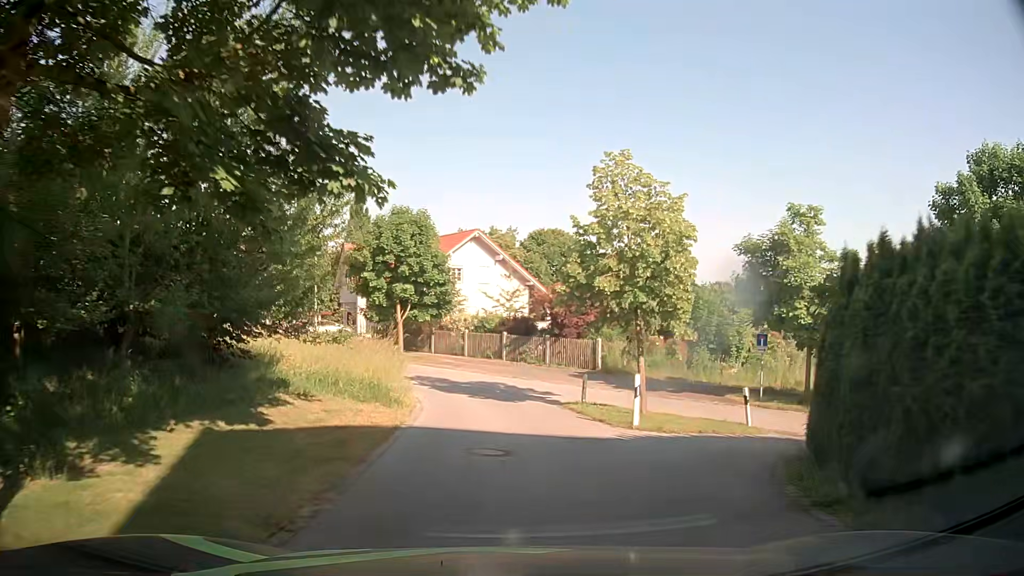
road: residential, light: Day
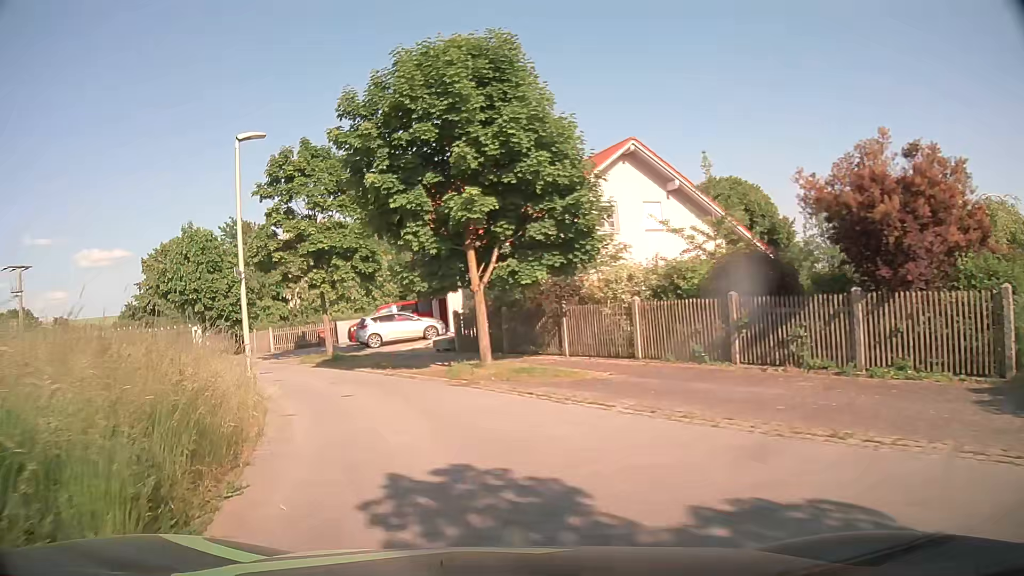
(-1.3, +20.2) m; -15°
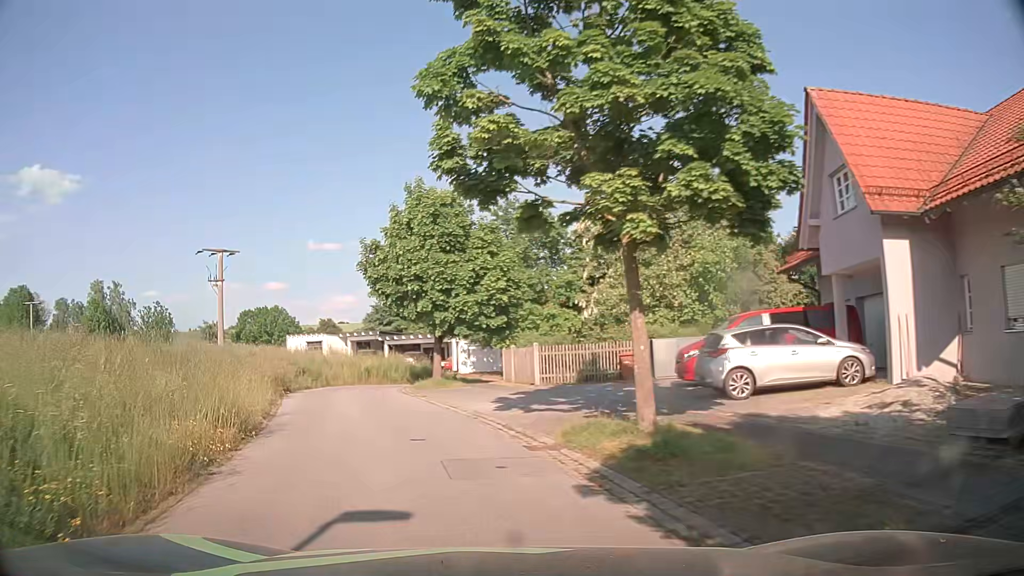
(-3.6, +16.3) m; -25°
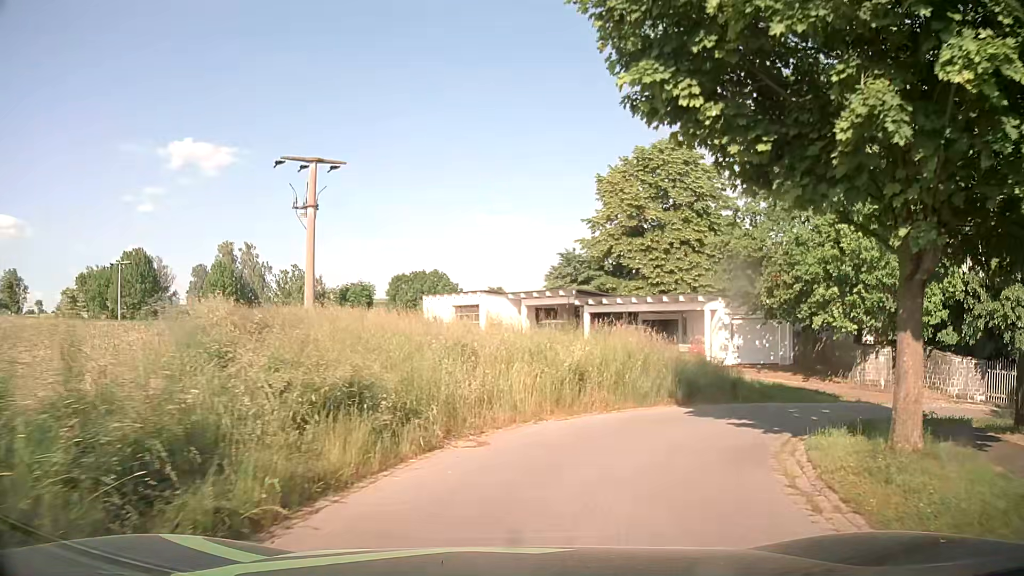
(-5.2, +22.7) m; -16°
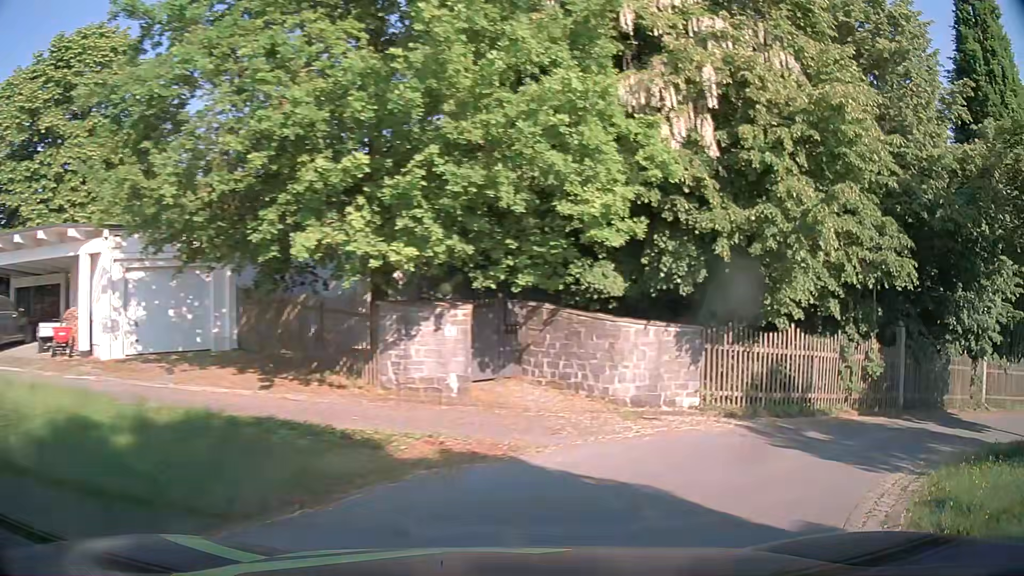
(+4.8, +13.8) m; +47°
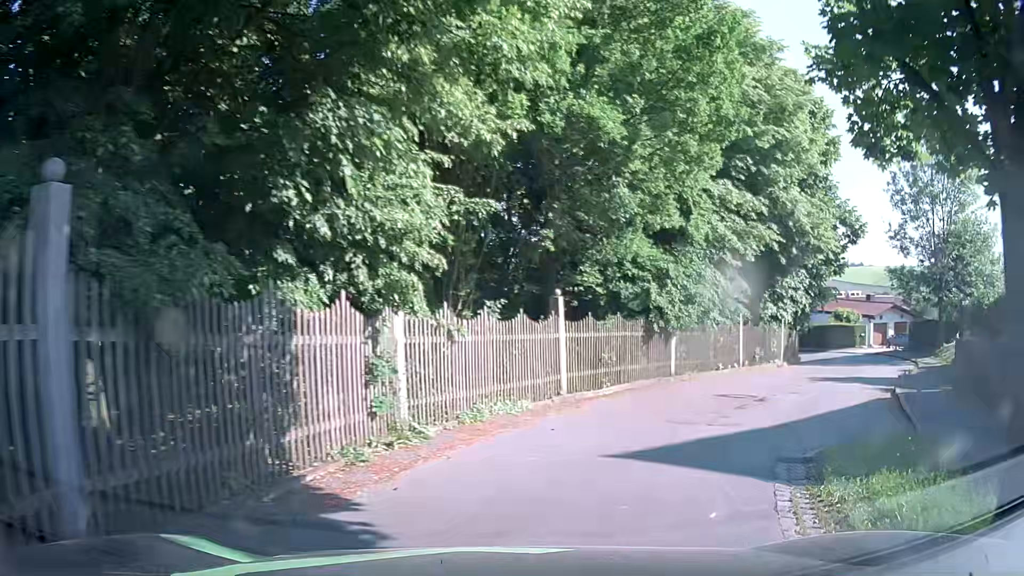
(+7.3, +11.7) m; +58°
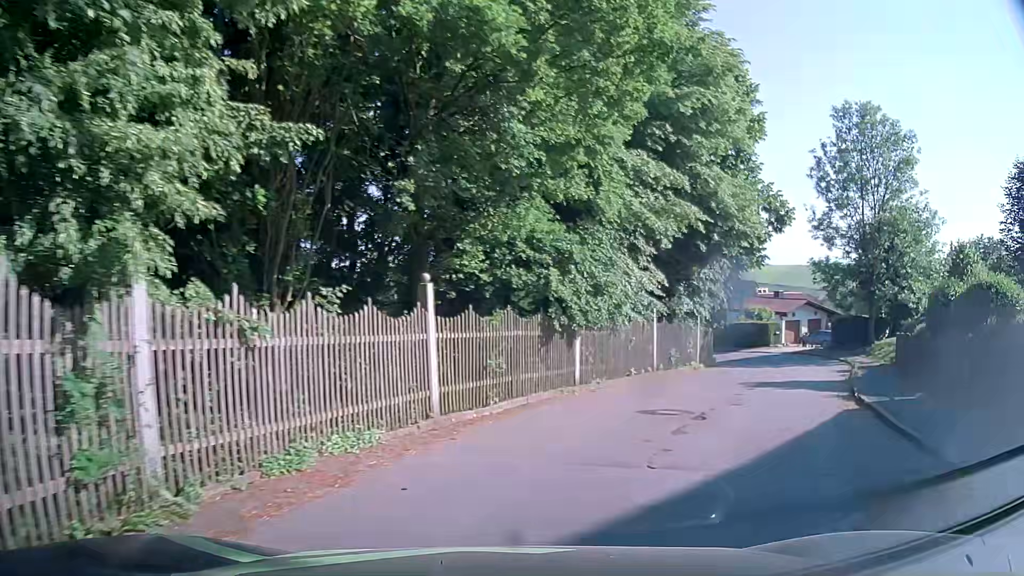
(+0.3, +3.8) m; +11°
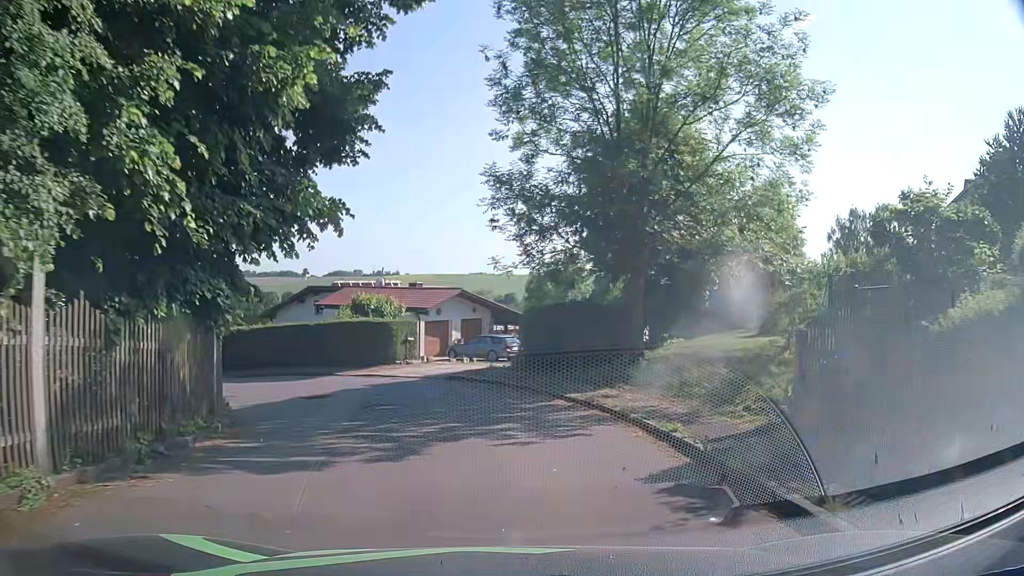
(+7.6, +20.3) m; +30°
